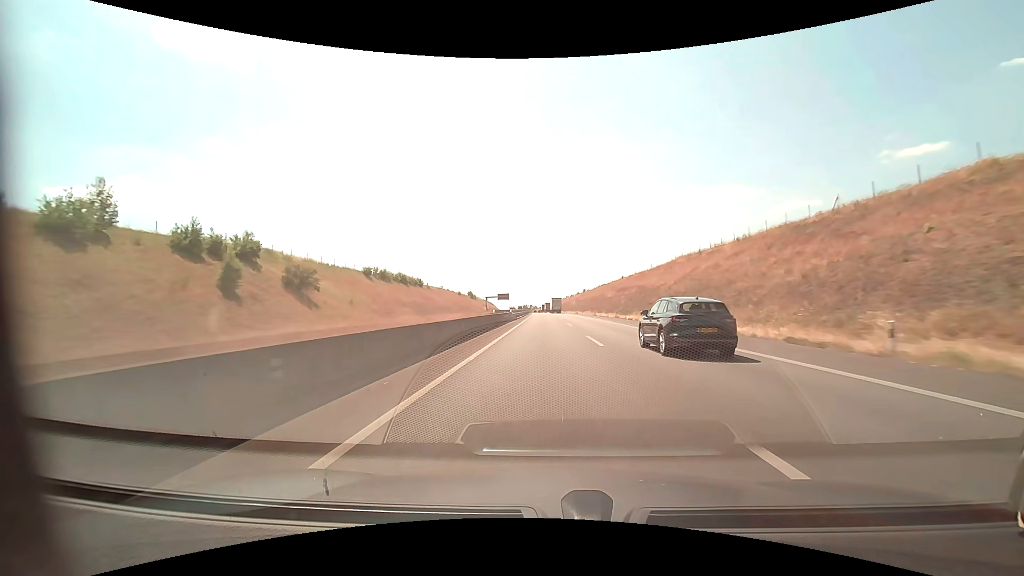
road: motorway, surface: asphalt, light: Day
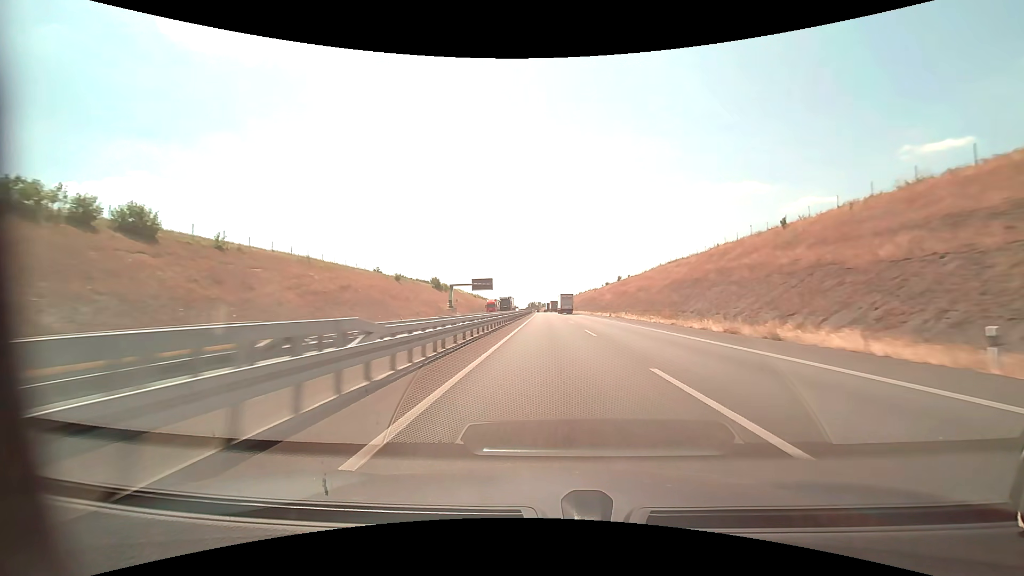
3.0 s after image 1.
(-1.3, +103.3) m; -1°
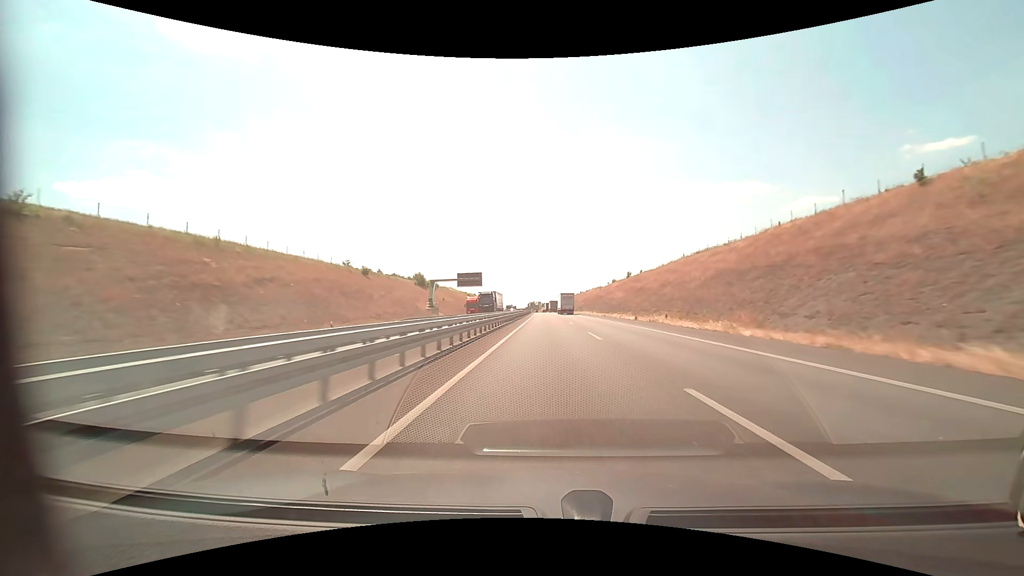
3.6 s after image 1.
(0.0, +20.7) m; 0°
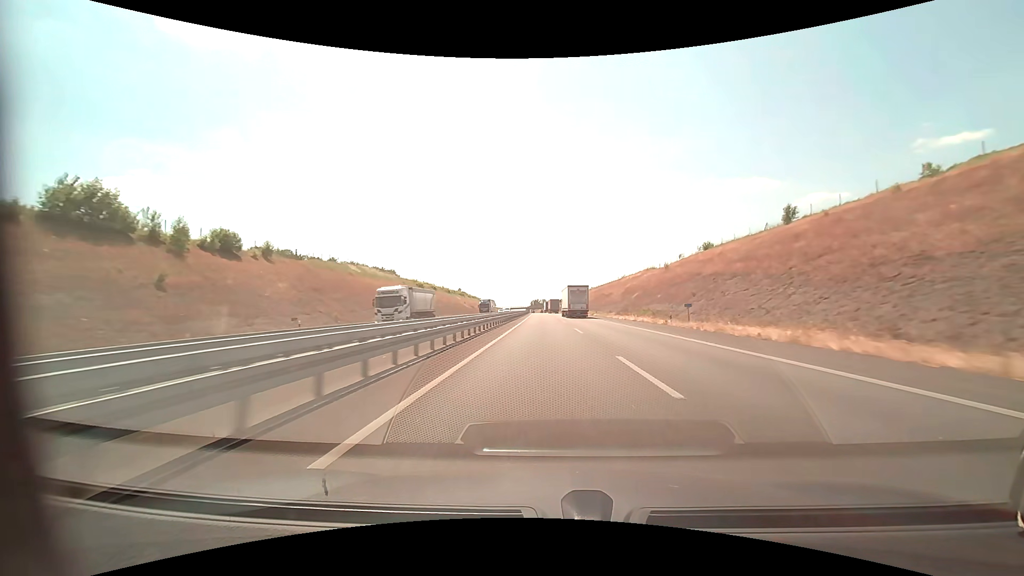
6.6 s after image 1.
(-0.4, +103.9) m; -1°
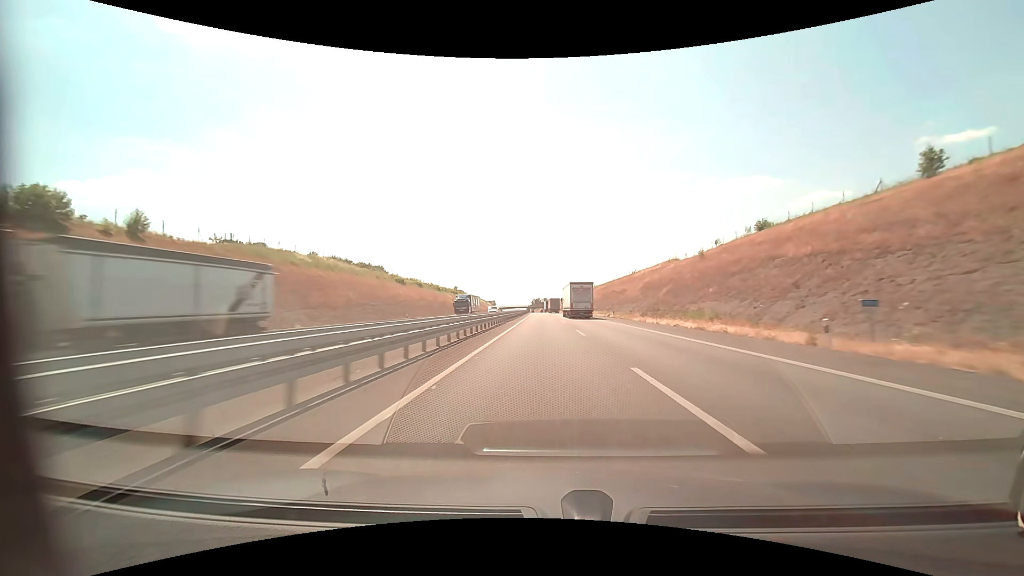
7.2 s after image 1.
(0.0, +20.8) m; 0°
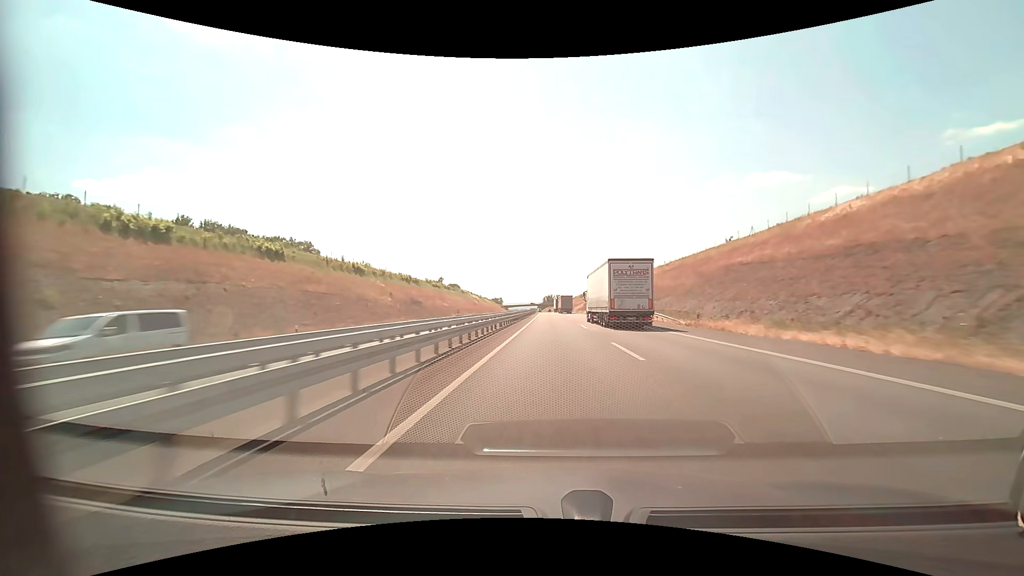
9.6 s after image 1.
(-1.2, +83.2) m; -1°
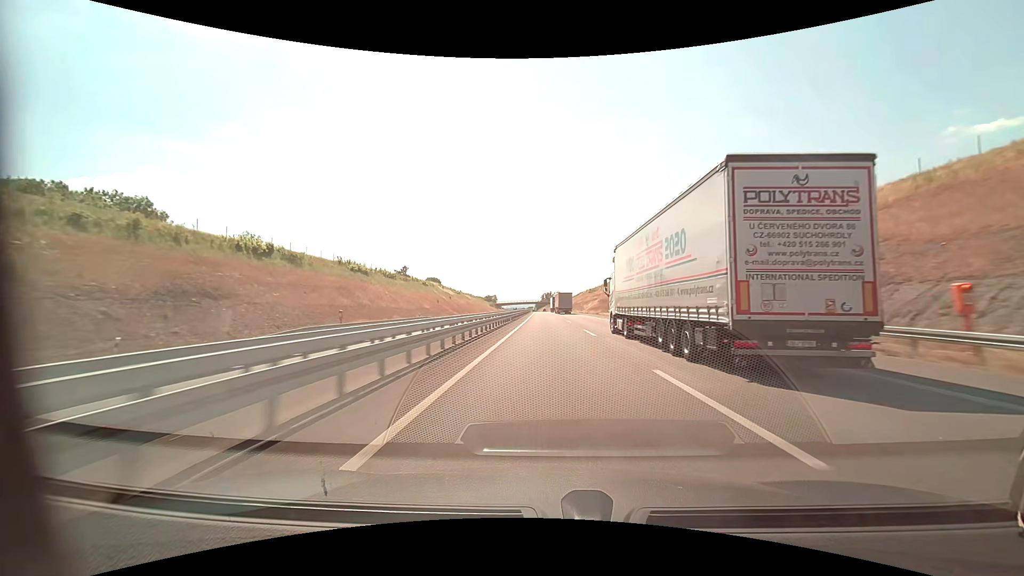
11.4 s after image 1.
(+0.3, +62.5) m; 0°
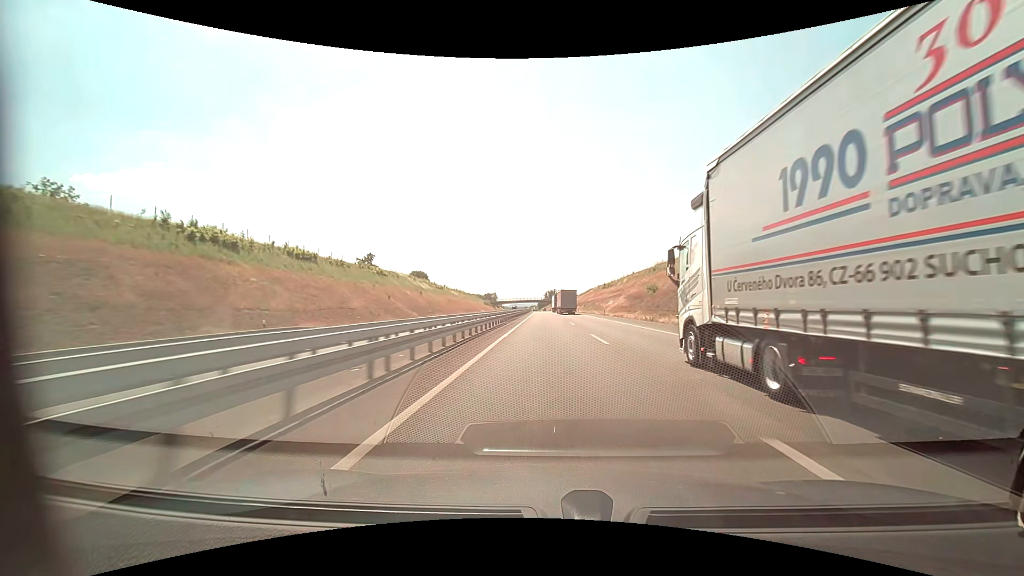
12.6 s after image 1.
(-0.2, +41.6) m; 0°
(0, +10) (0, +20) (0, +30) (0, +40) (0, +50) (0, +60) (0, +70) (-1, +80) (-1, +90) (-1, +100) m
